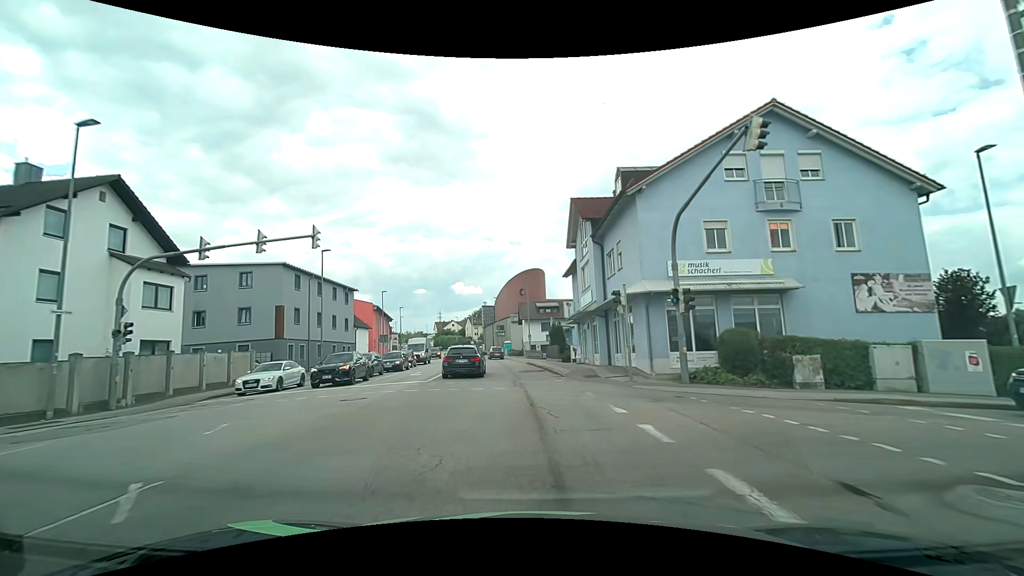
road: tertiary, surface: asphalt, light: Day
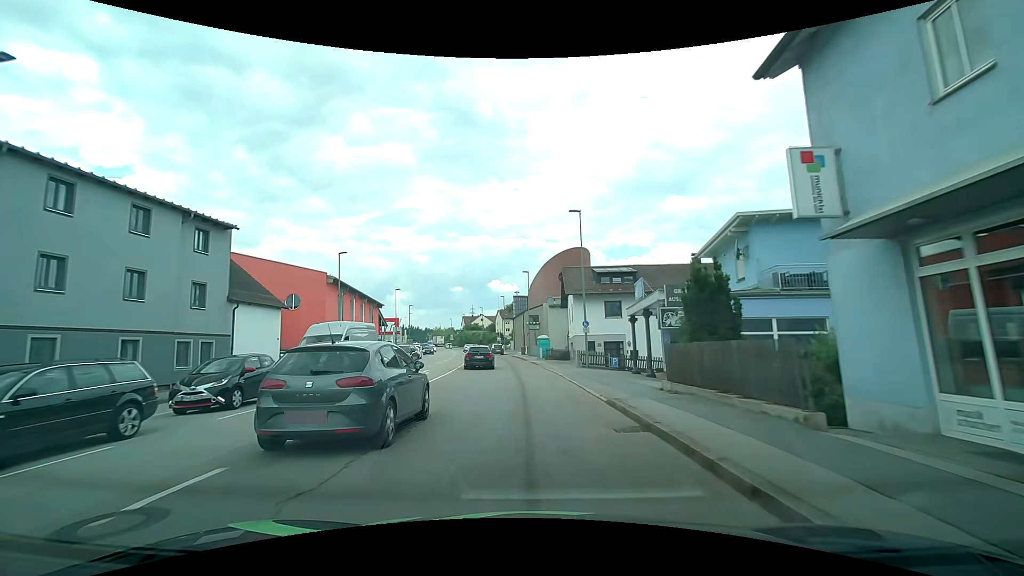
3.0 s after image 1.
(-1.1, +29.8) m; -4°
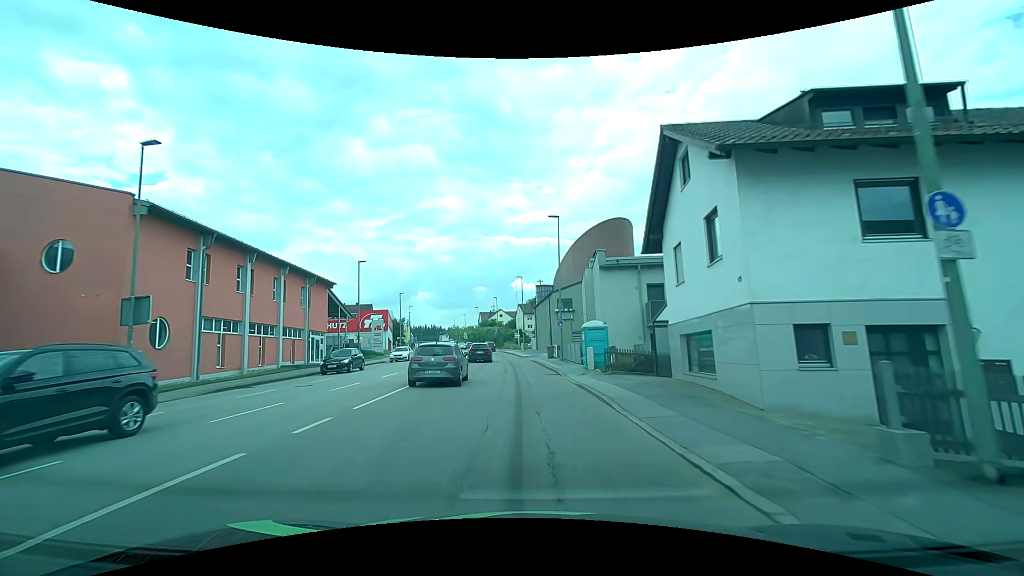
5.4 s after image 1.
(-0.6, +26.0) m; -3°
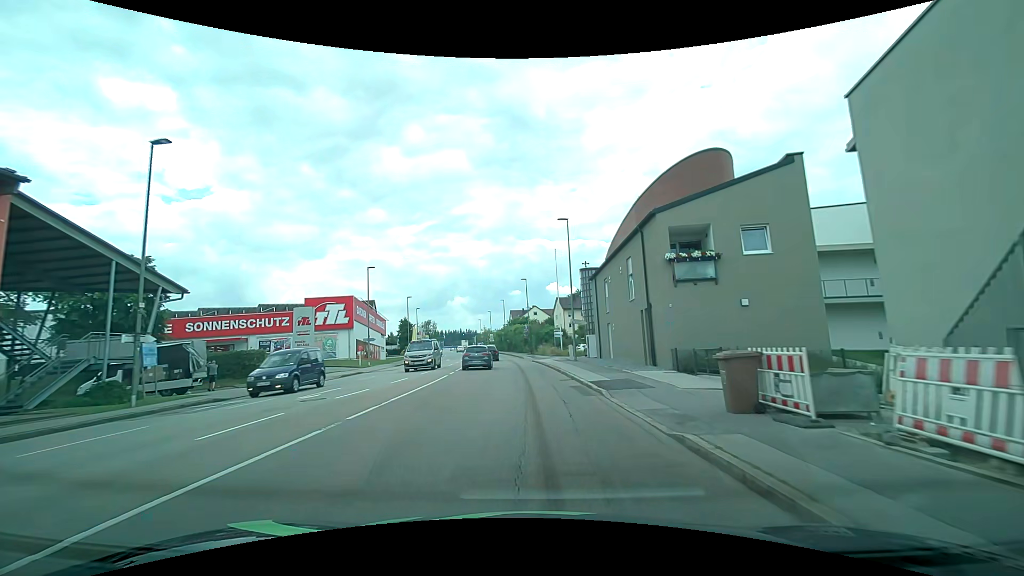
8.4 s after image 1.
(-1.2, +32.7) m; -4°
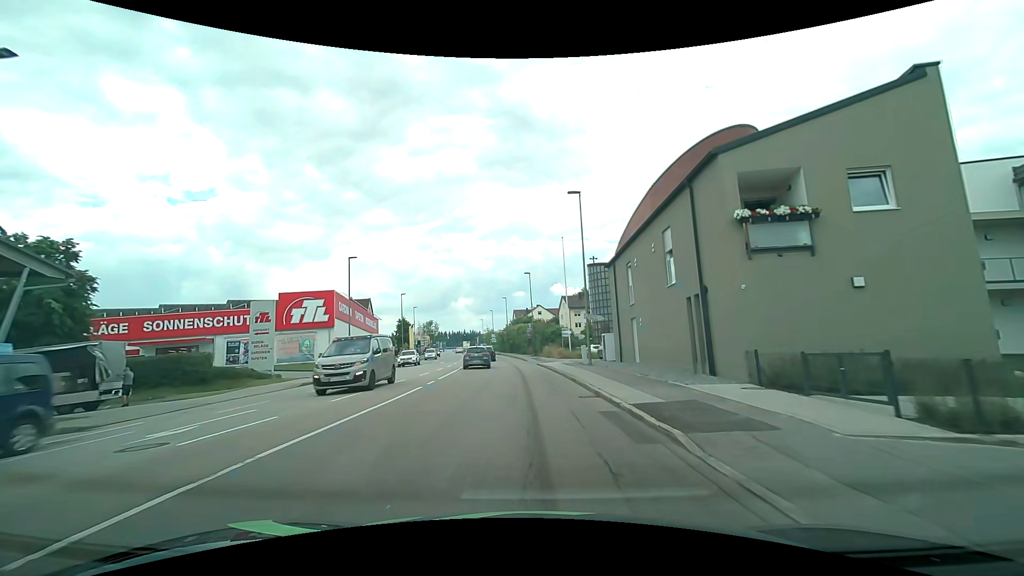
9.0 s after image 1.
(0.0, +6.5) m; 0°
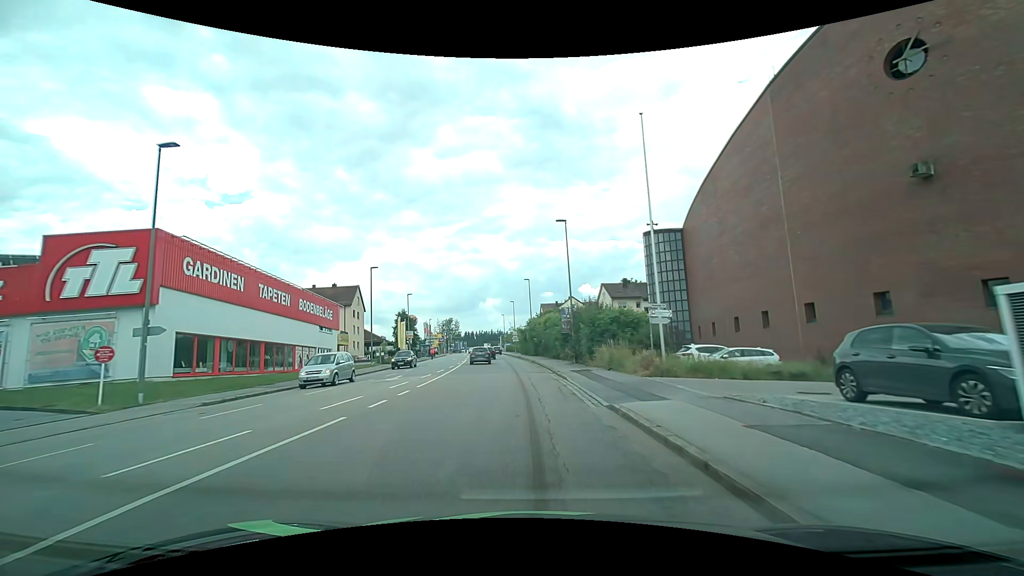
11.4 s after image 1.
(-0.6, +26.5) m; -3°
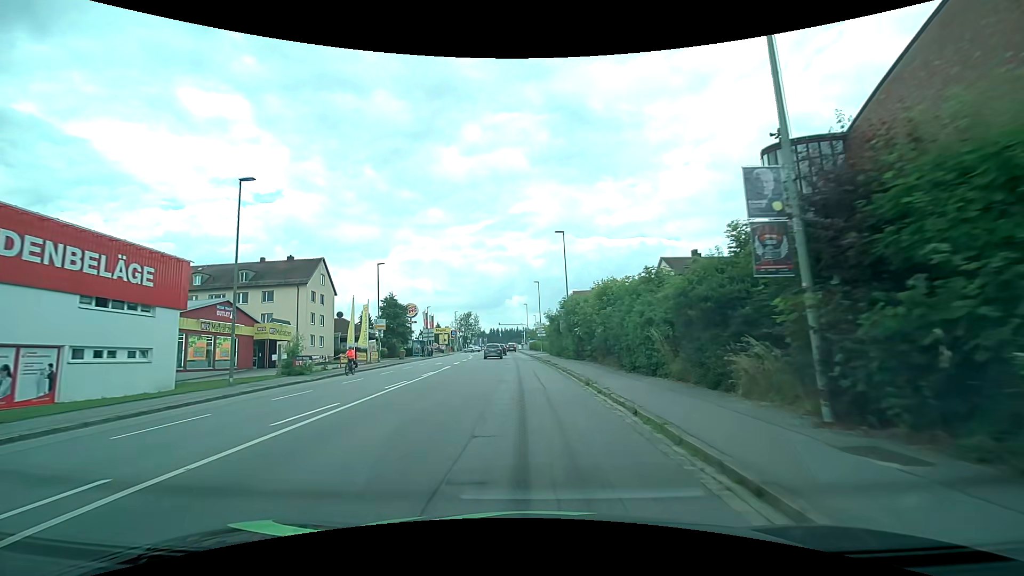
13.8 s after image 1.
(-0.7, +27.7) m; -3°
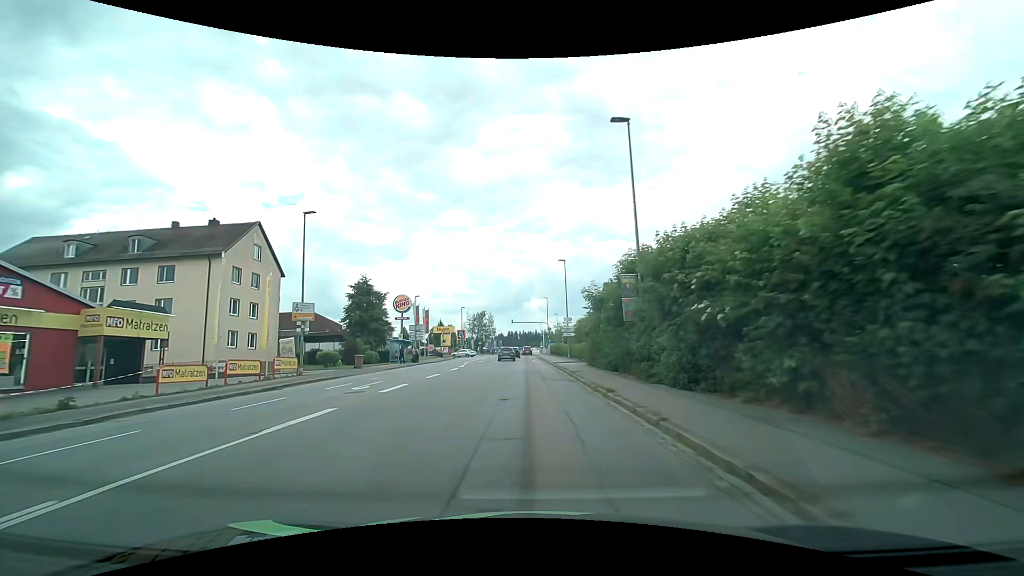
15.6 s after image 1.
(-0.3, +21.2) m; -2°
(0, +10) (0, +20) (0, +30) (0, +40) (0, +50) (0, +60) (-1, +70) (-1, +80) (-1, +90) (-1, +100) m
